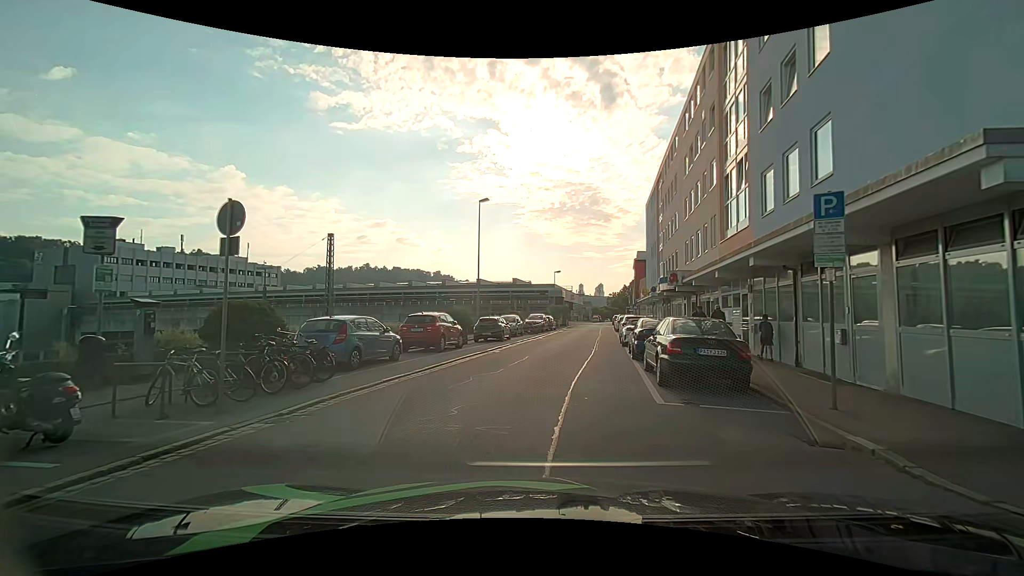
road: residential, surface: asphalt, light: Day
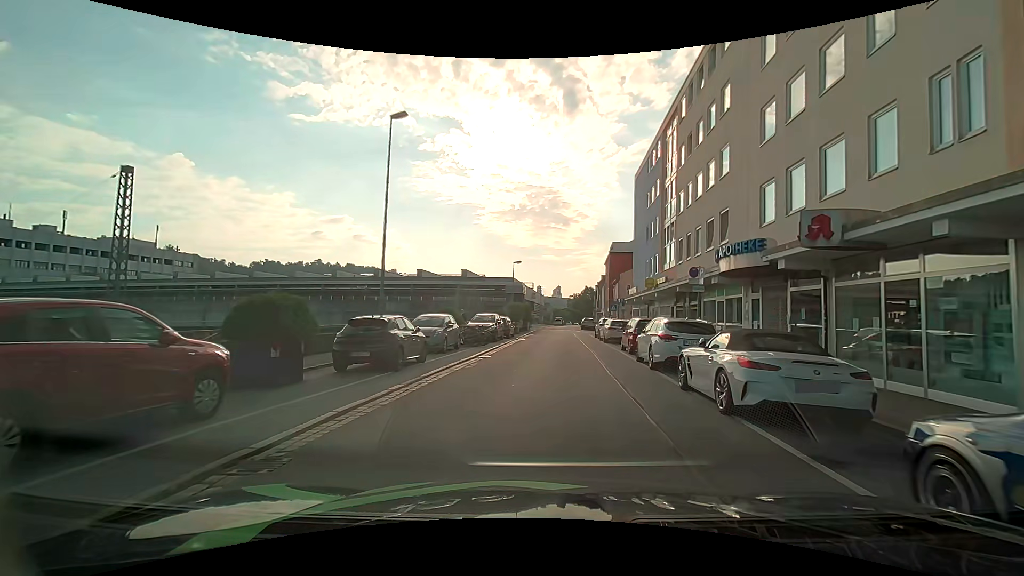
(+0.5, +16.0) m; +5°
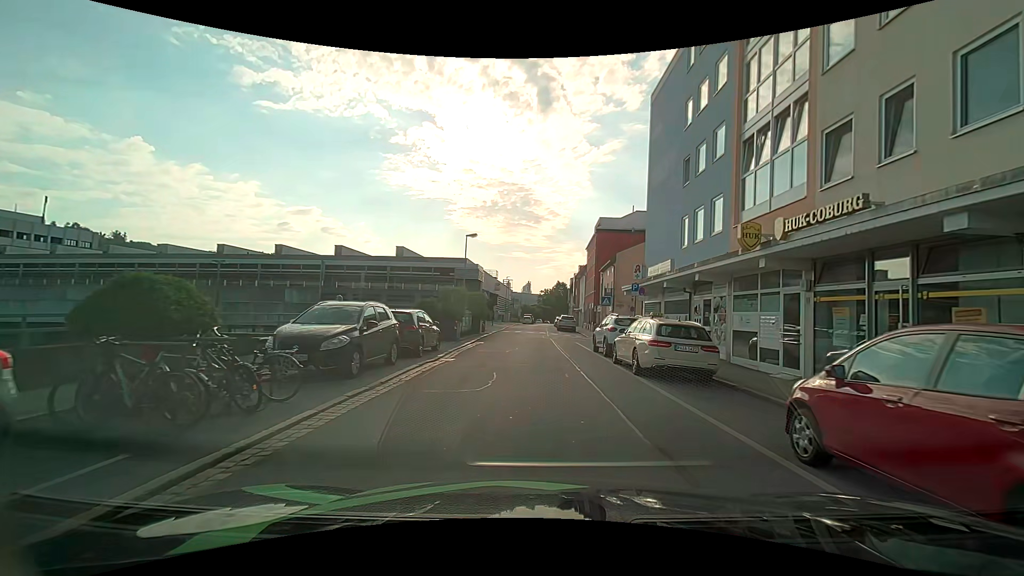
(+0.6, +17.9) m; +4°
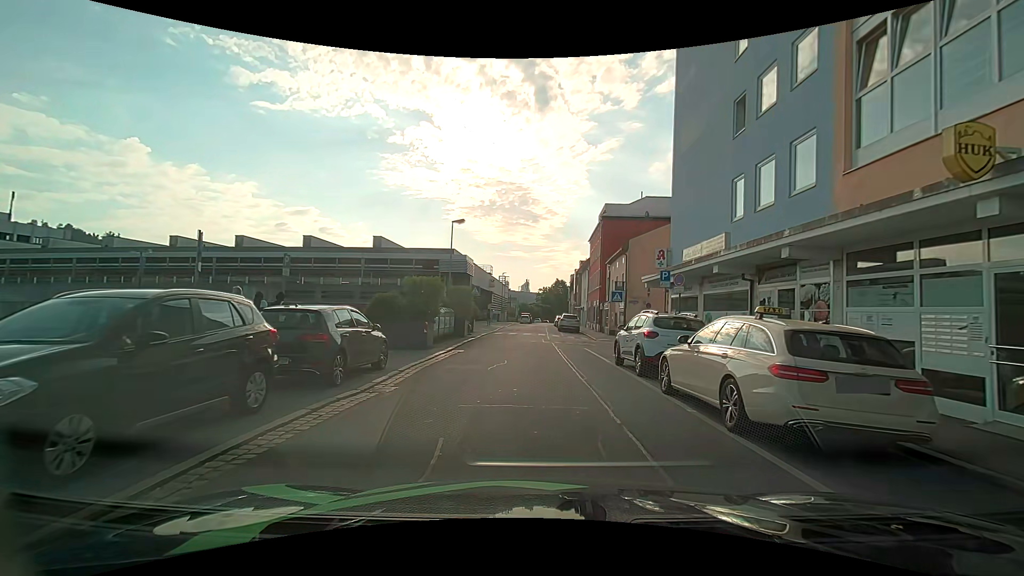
(-0.1, +6.3) m; 0°
